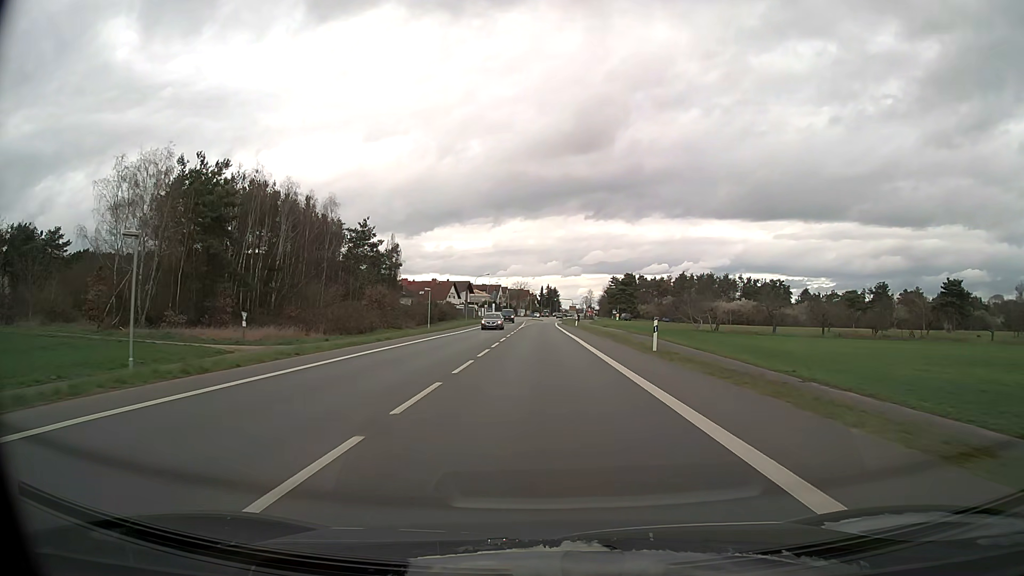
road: primary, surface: asphalt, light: Day
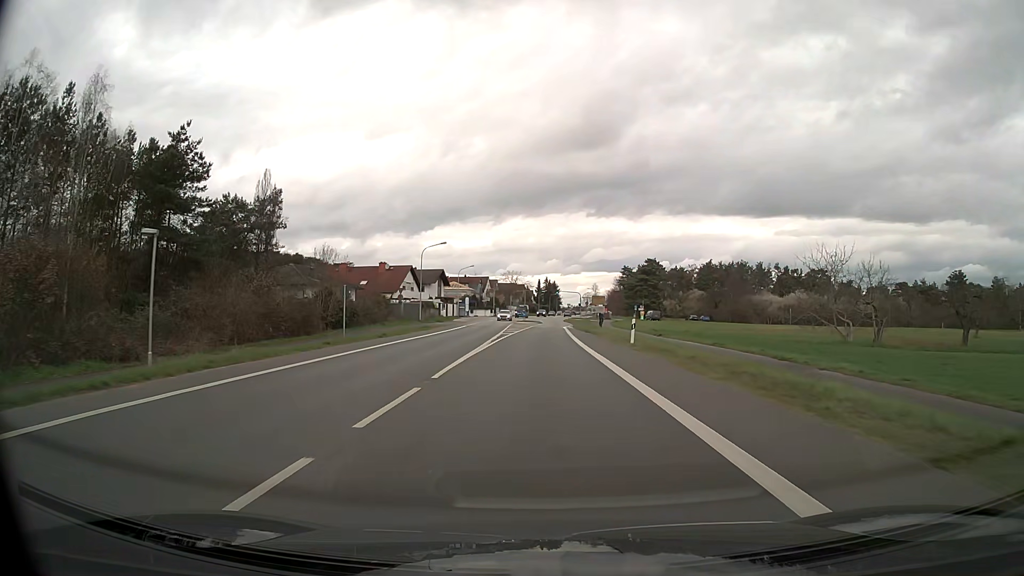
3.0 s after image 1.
(-0.1, +49.0) m; 0°
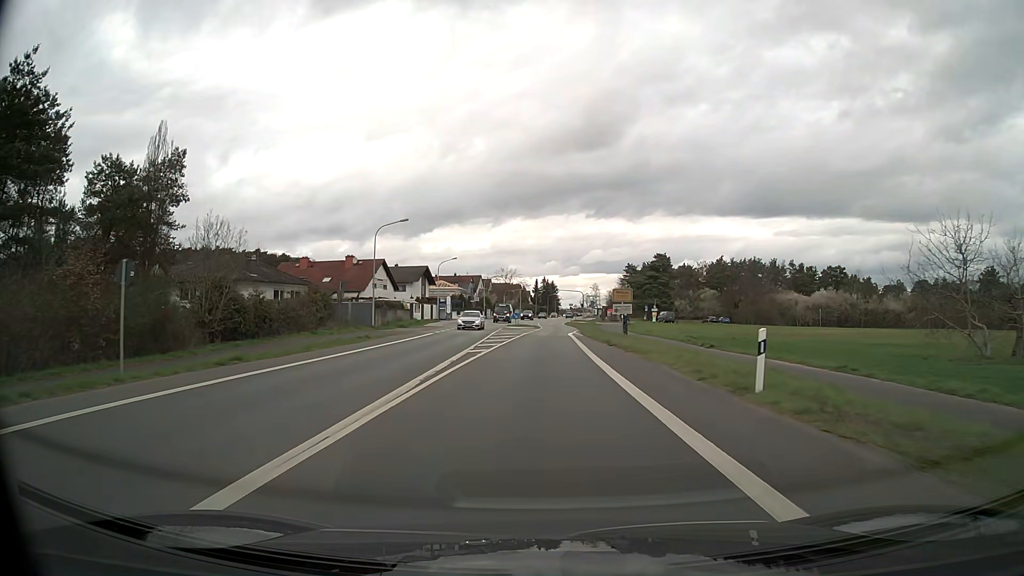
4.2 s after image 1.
(0.0, +17.4) m; 0°
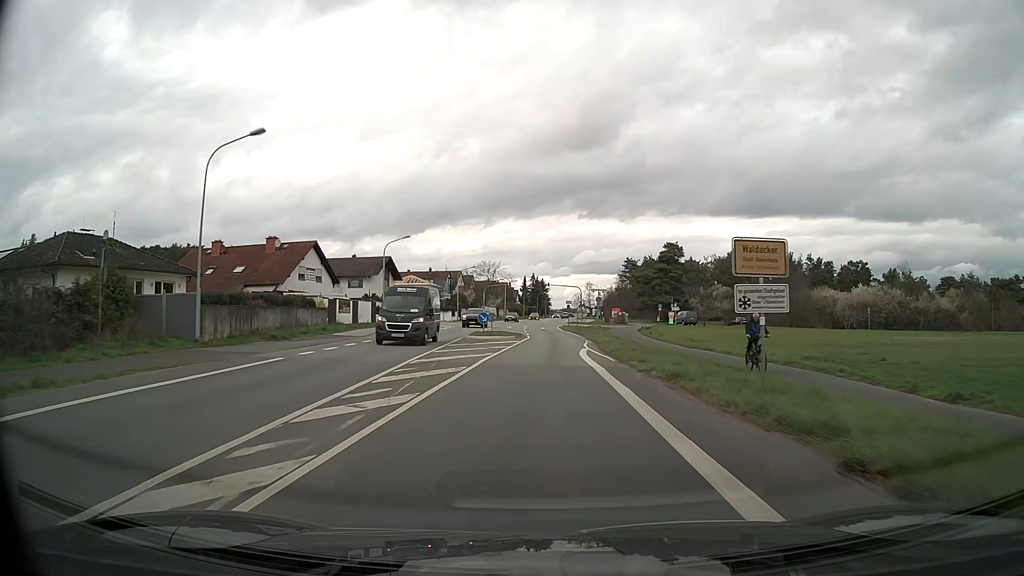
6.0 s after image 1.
(+0.1, +24.3) m; +1°
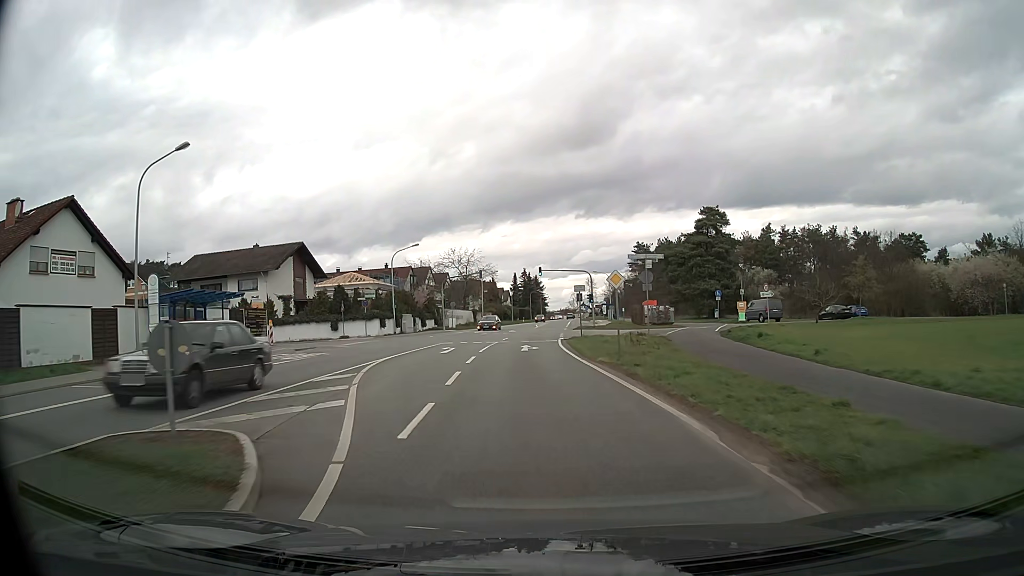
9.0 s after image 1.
(+0.8, +37.2) m; 0°
